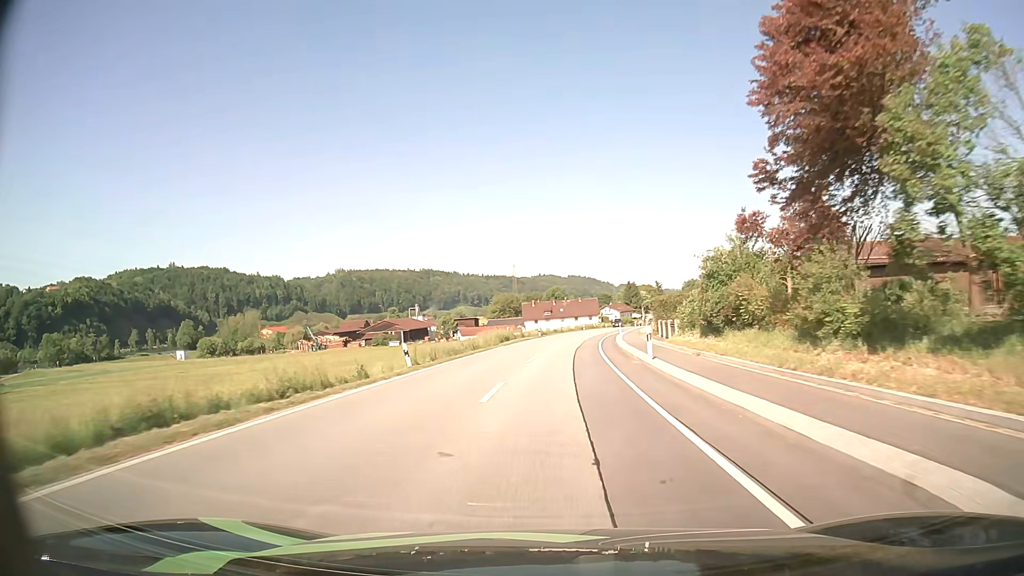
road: secondary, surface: asphalt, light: Day
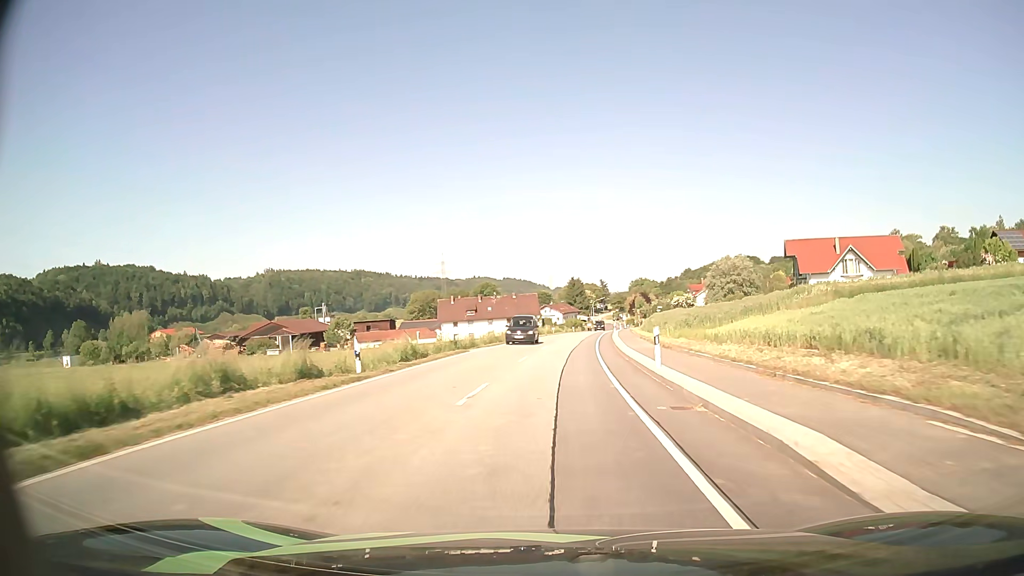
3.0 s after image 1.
(+2.3, +48.7) m; +6°
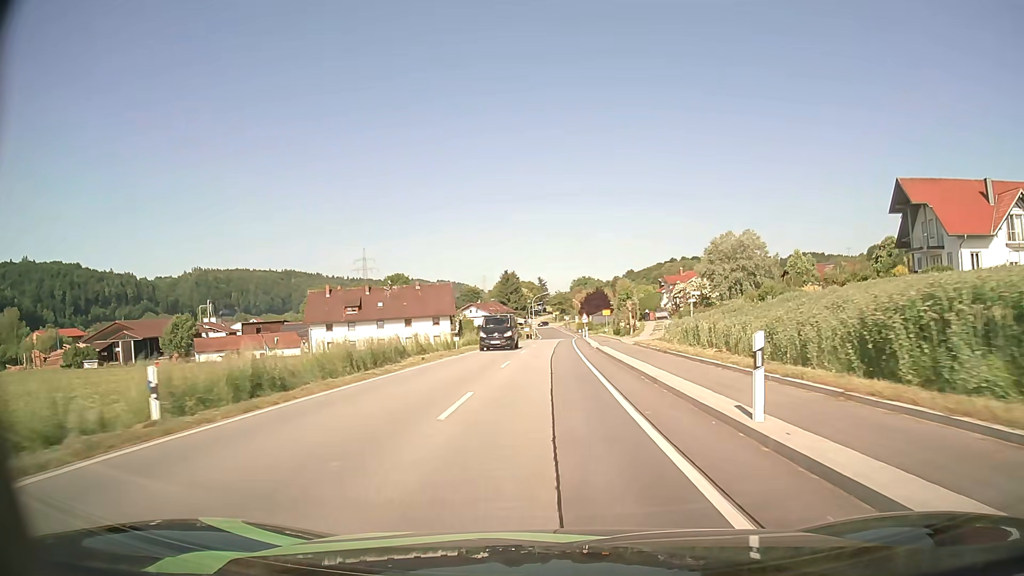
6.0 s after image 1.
(+1.8, +49.4) m; +5°
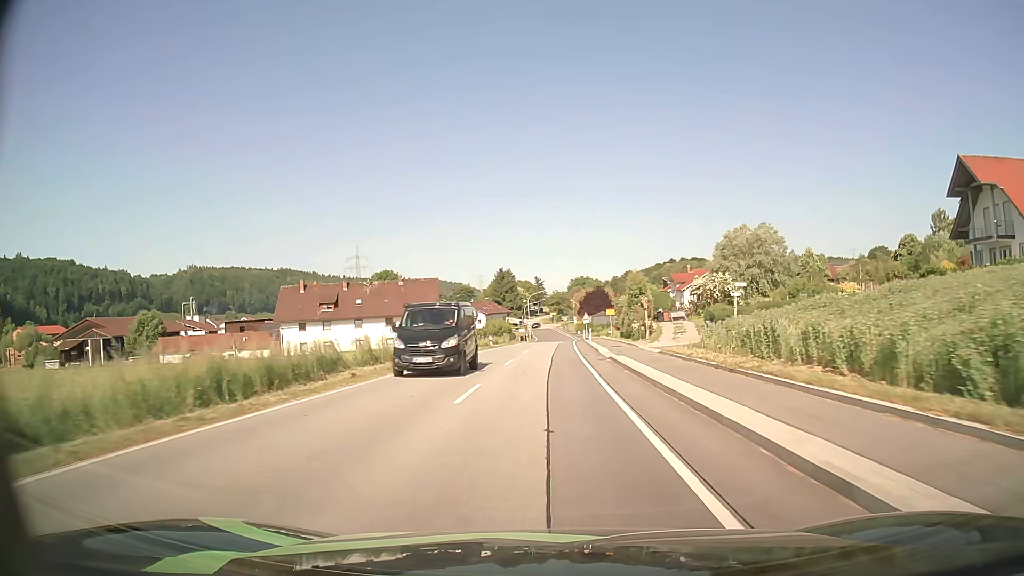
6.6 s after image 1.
(+0.1, +10.0) m; 0°
